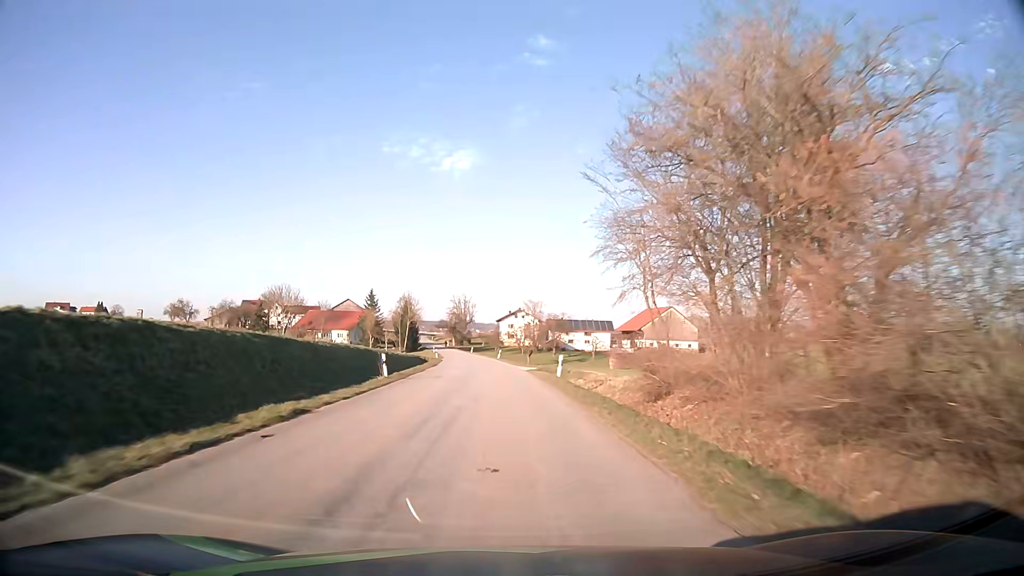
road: tertiary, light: Day
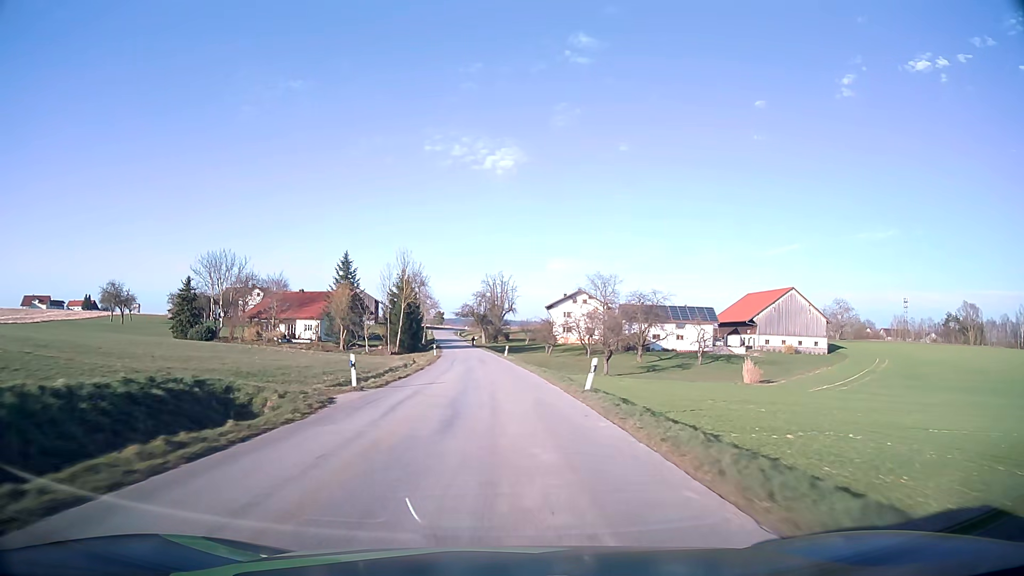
(-1.9, +56.9) m; -4°
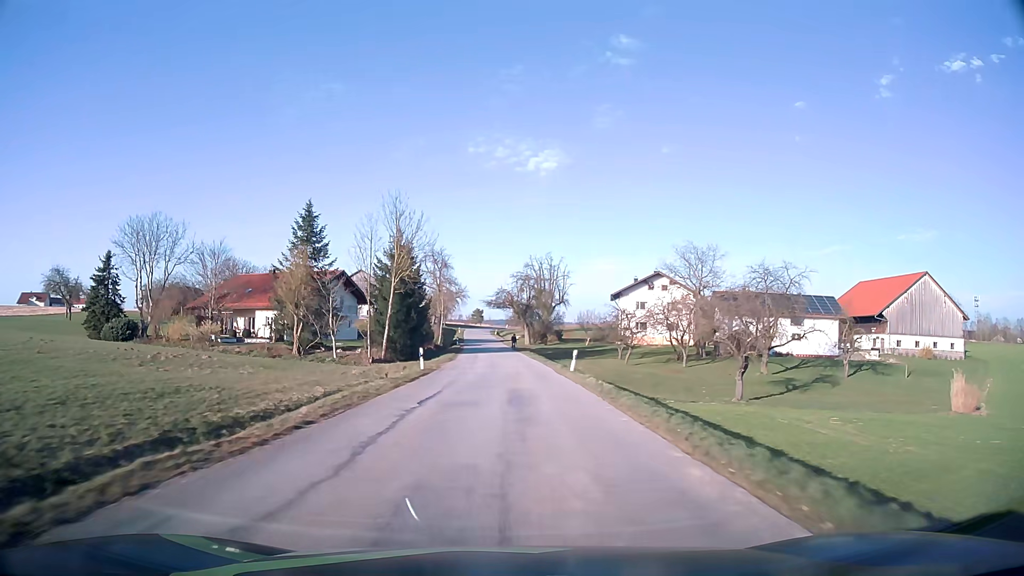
(-0.9, +34.3) m; -4°
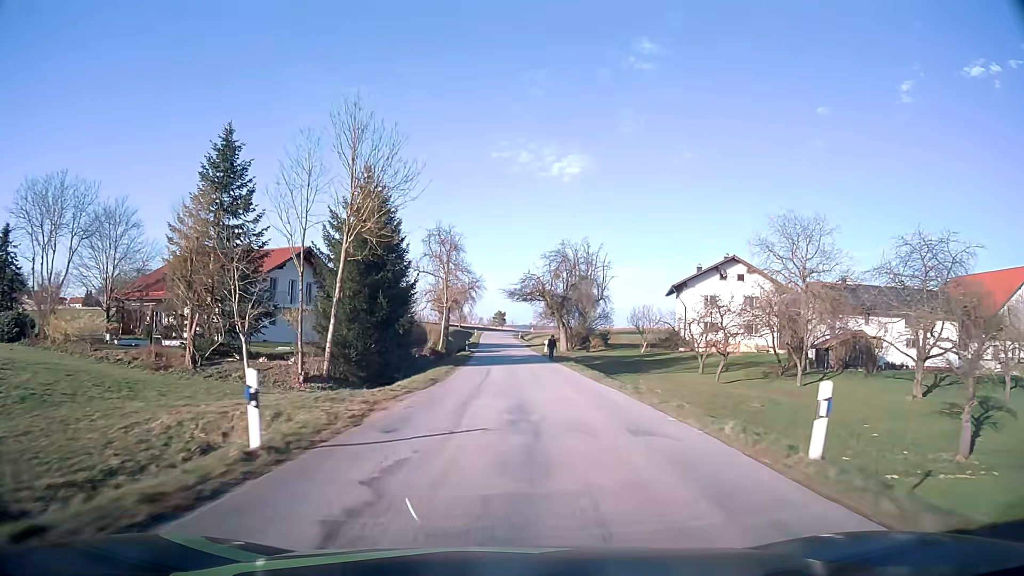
(-0.5, +22.6) m; -2°
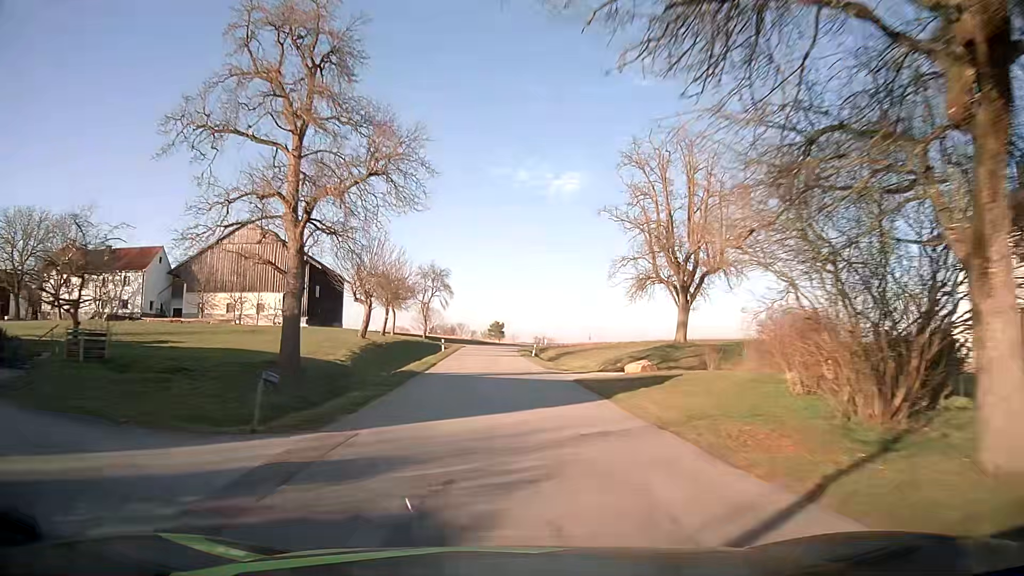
(+0.1, +55.6) m; 0°
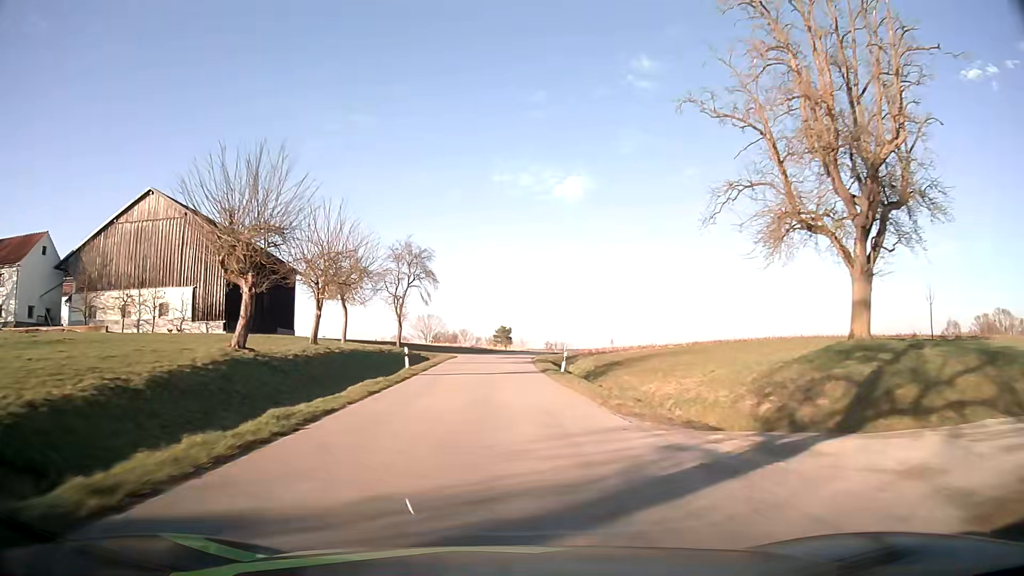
(0.0, +22.0) m; -1°
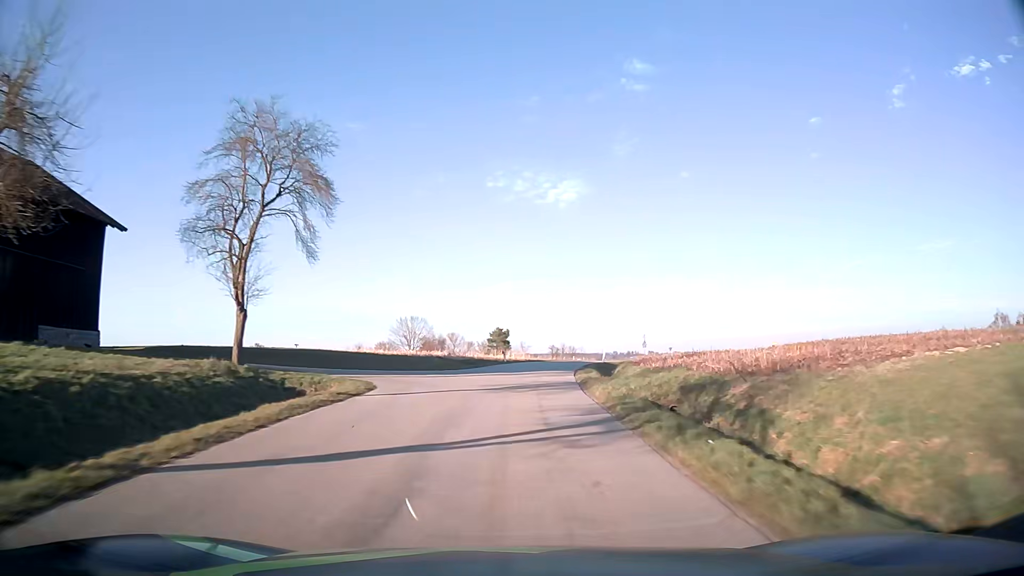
(-0.1, +32.4) m; 0°
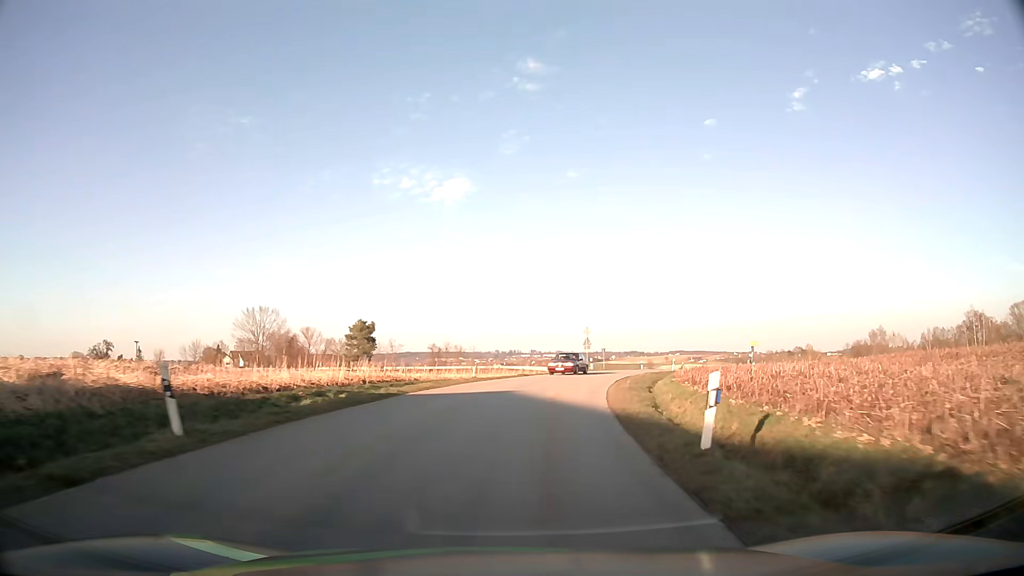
(+2.6, +39.0) m; +10°
(0, +10) (+2, +20) (+3, +30) (+6, +39) (+9, +49) (+13, +58) (+18, +67) (+22, +76) (+23, +85) (+18, +94) m
